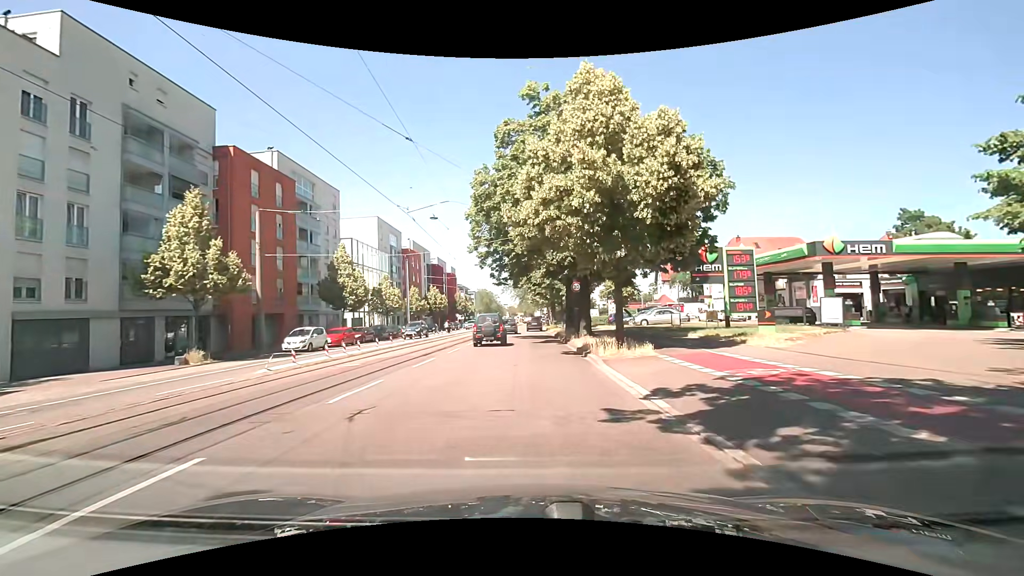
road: primary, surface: asphalt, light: Day
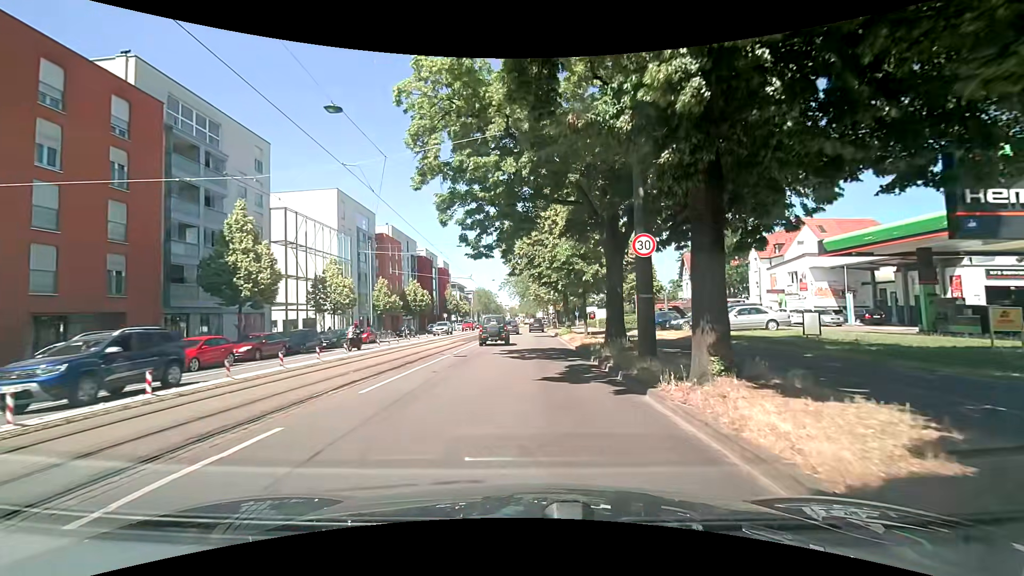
(-0.2, +17.2) m; -1°
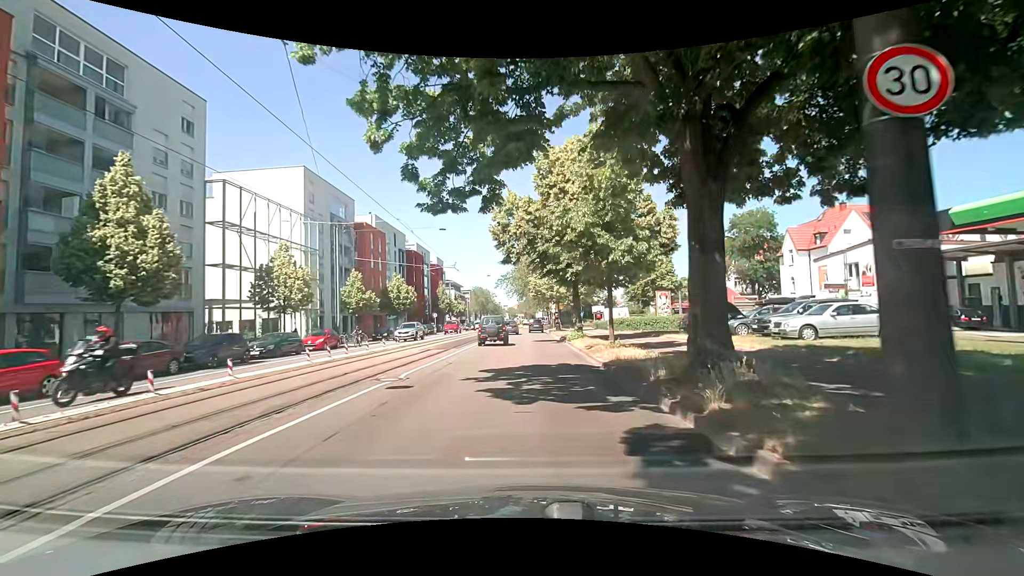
(0.0, +8.9) m; 0°
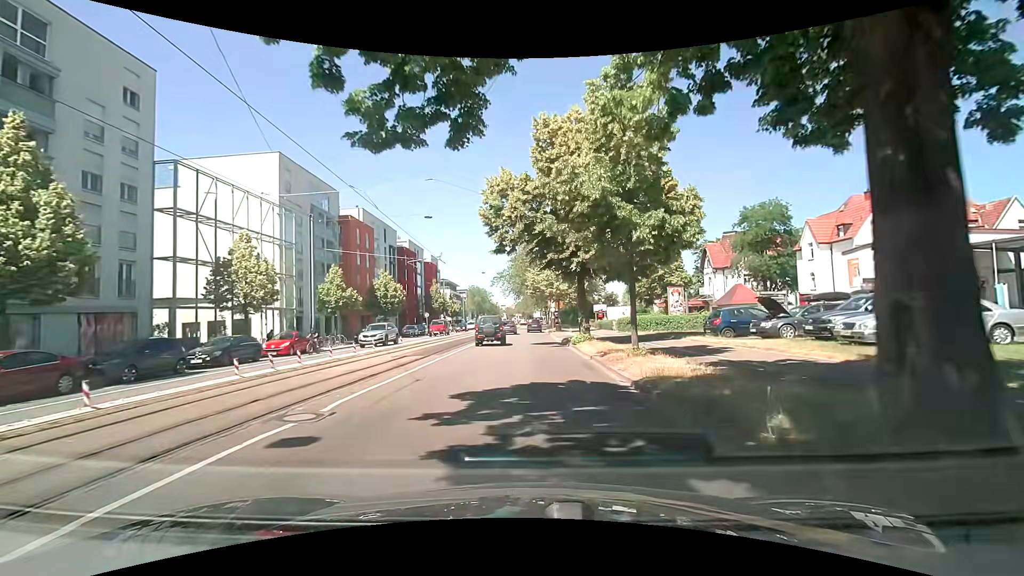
(0.0, +4.6) m; +1°
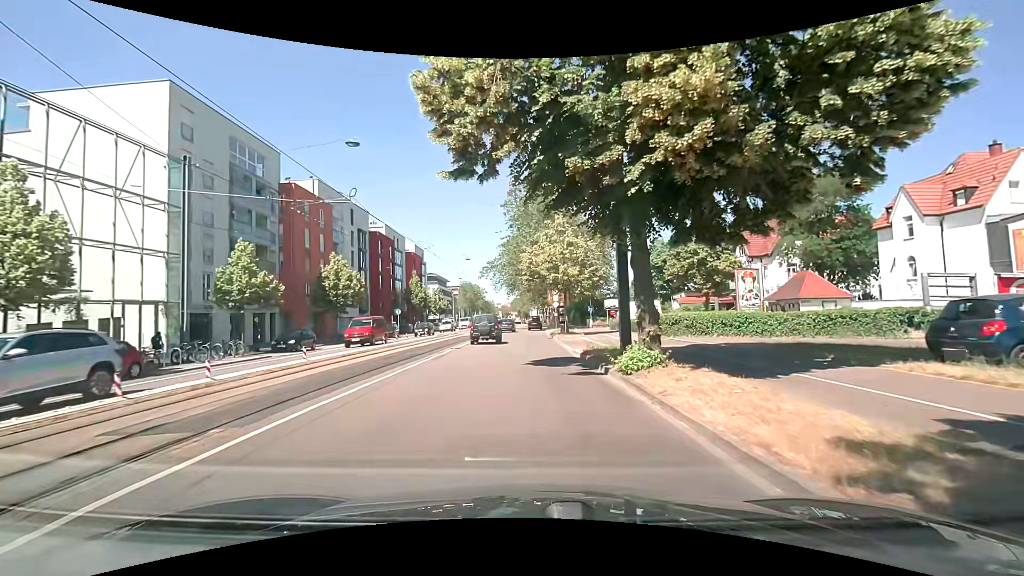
(-0.1, +14.0) m; -1°
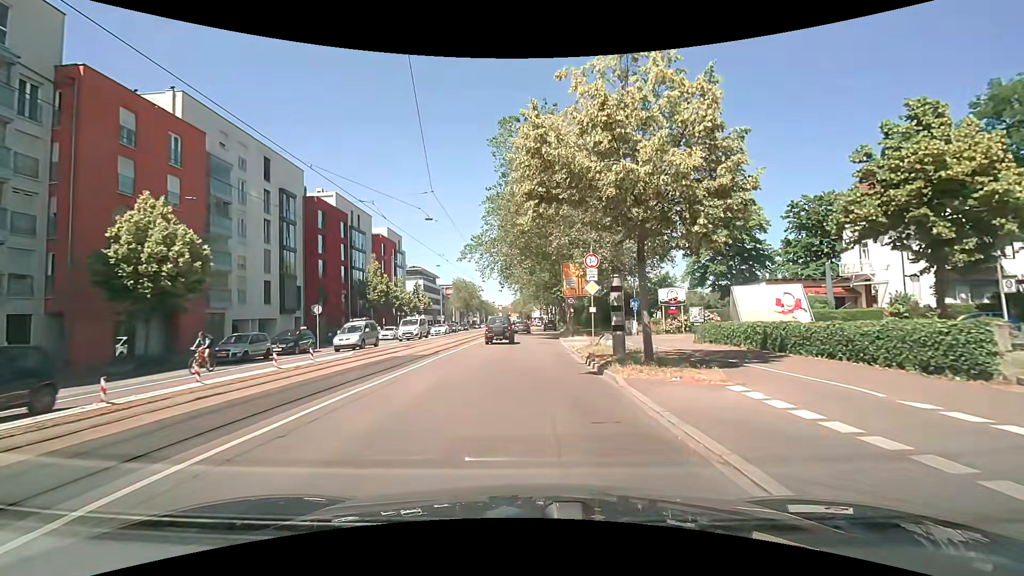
(0.0, +23.4) m; 0°
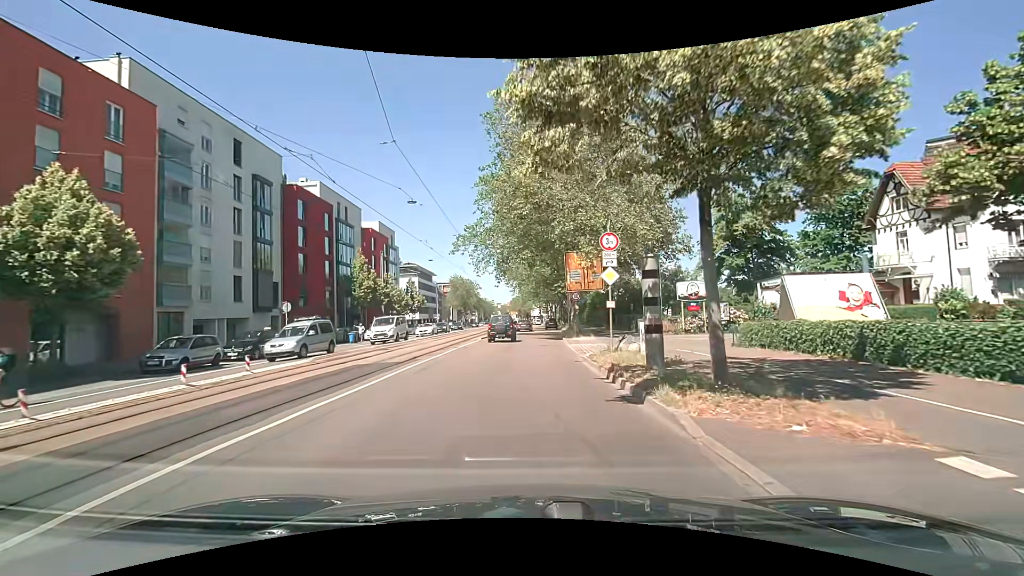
(0.0, +4.5) m; 0°
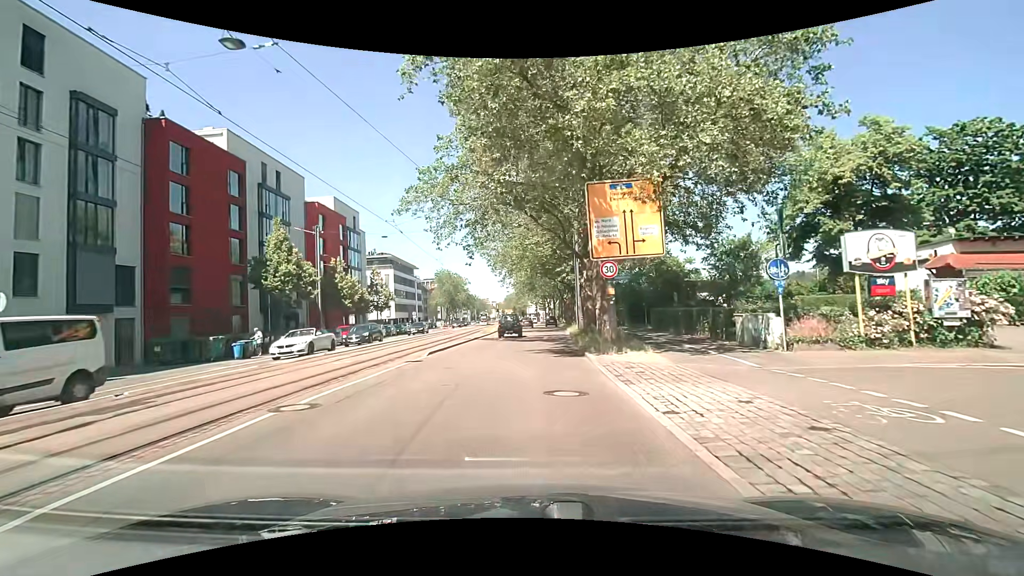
(+0.2, +16.9) m; 0°
